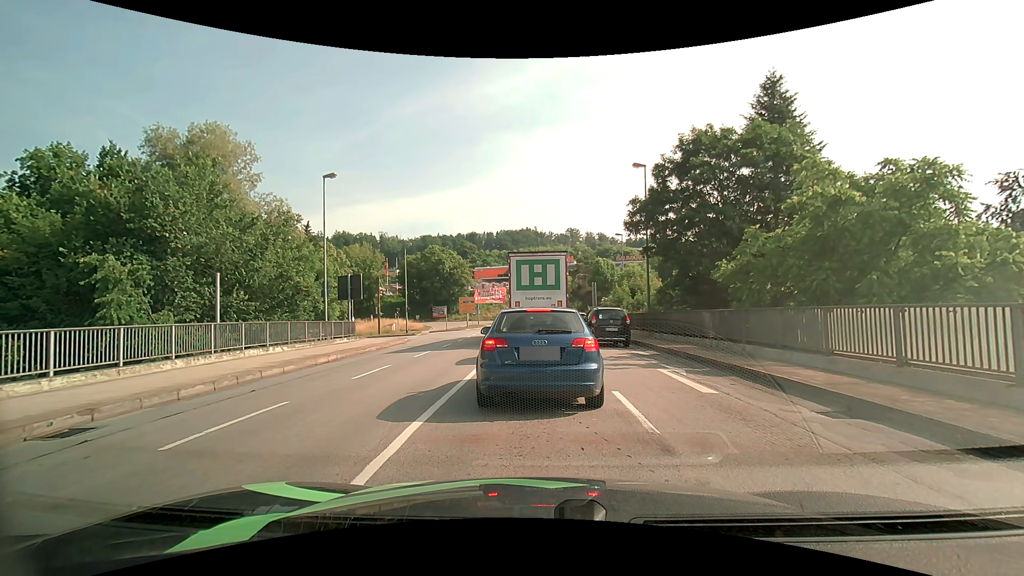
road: primary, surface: asphalt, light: Day
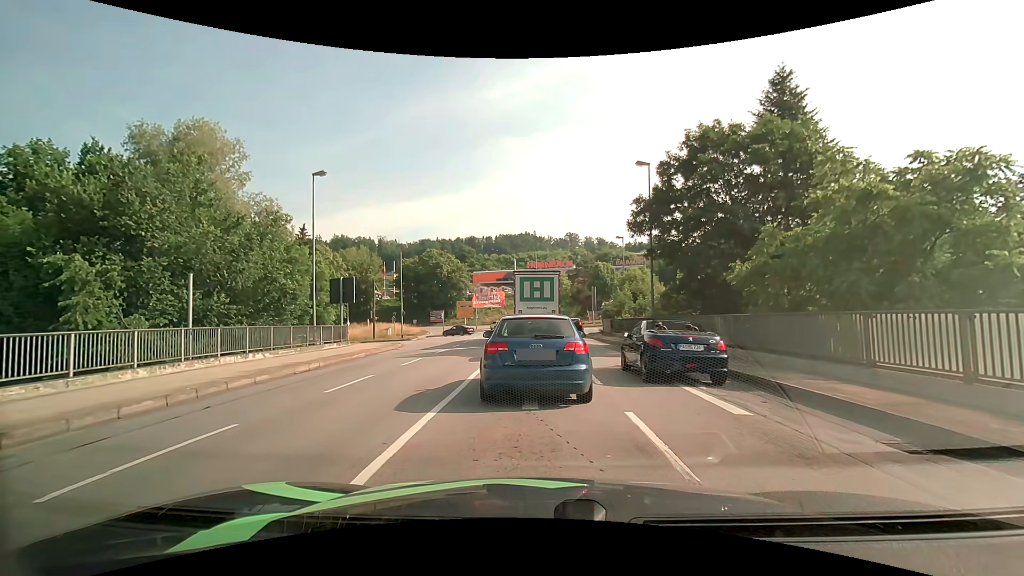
(0.0, +1.4) m; 0°
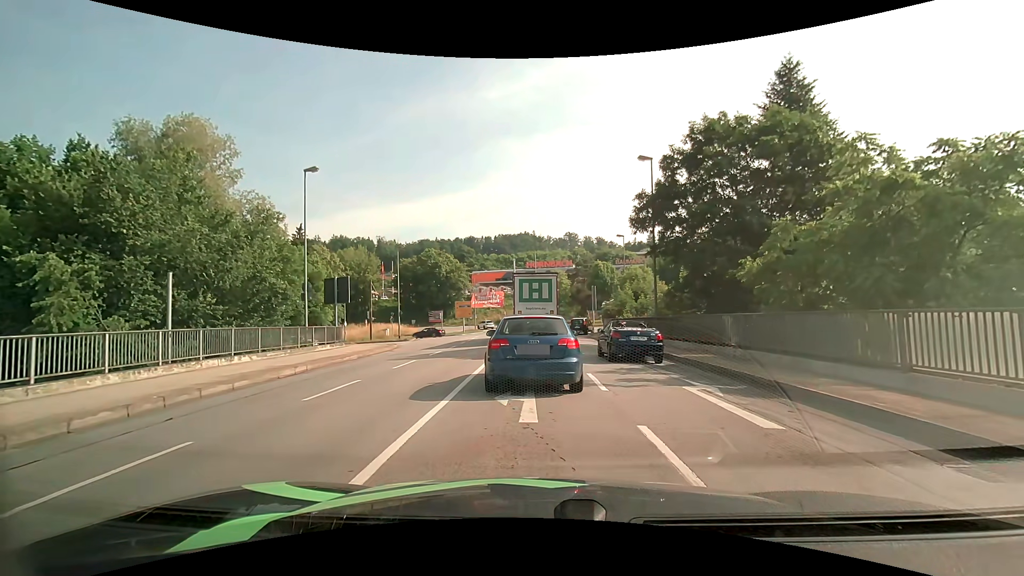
(0.0, +1.0) m; +2°
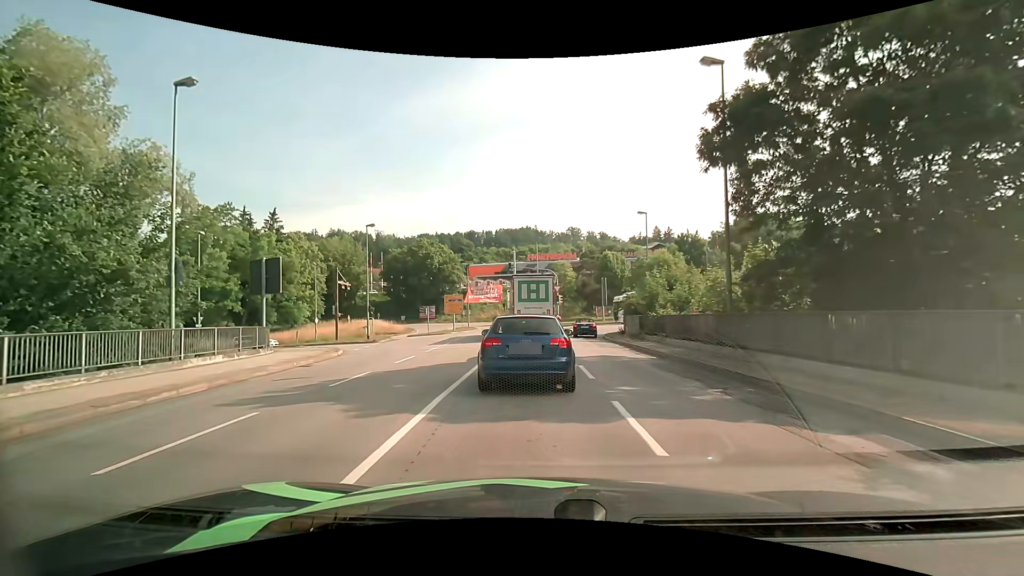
(-0.1, +10.5) m; -1°
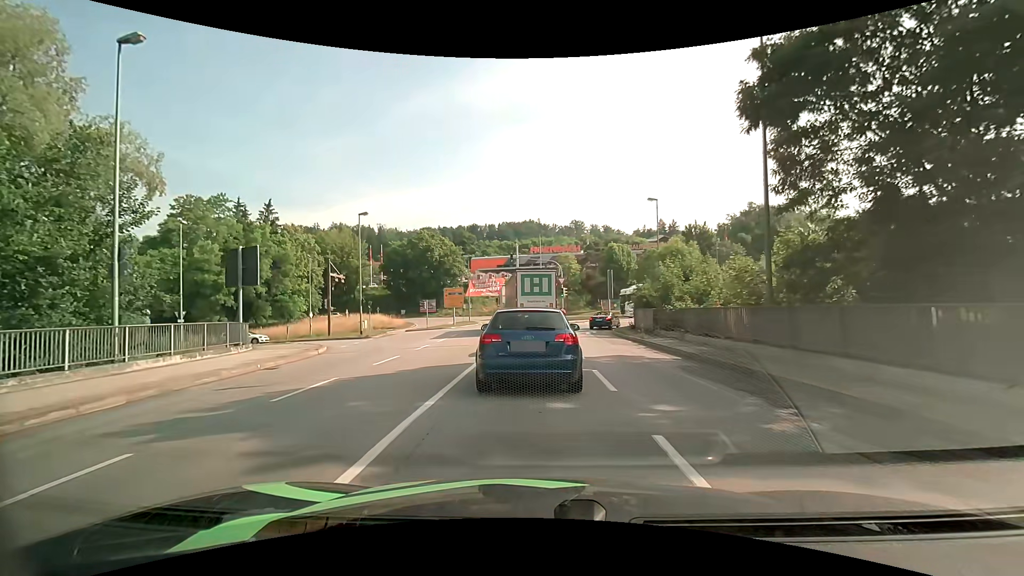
(0.0, +2.6) m; 0°
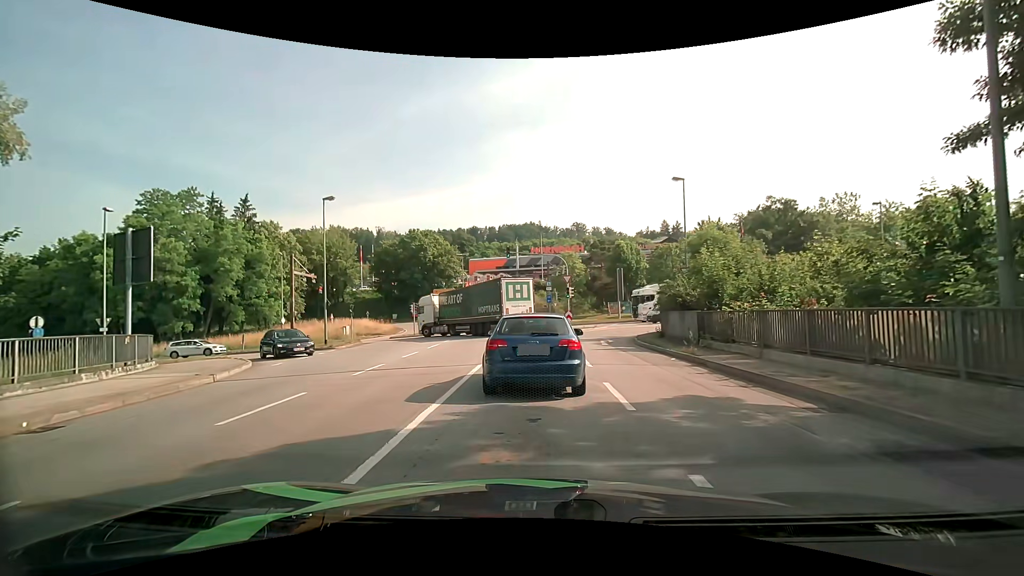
(+0.1, +6.9) m; 0°
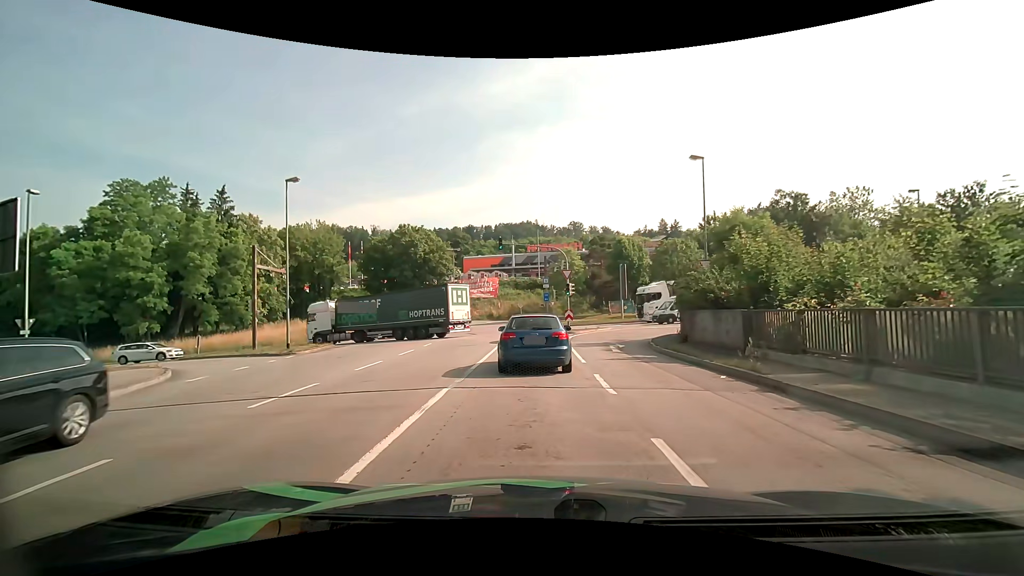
(+0.1, +4.7) m; 0°
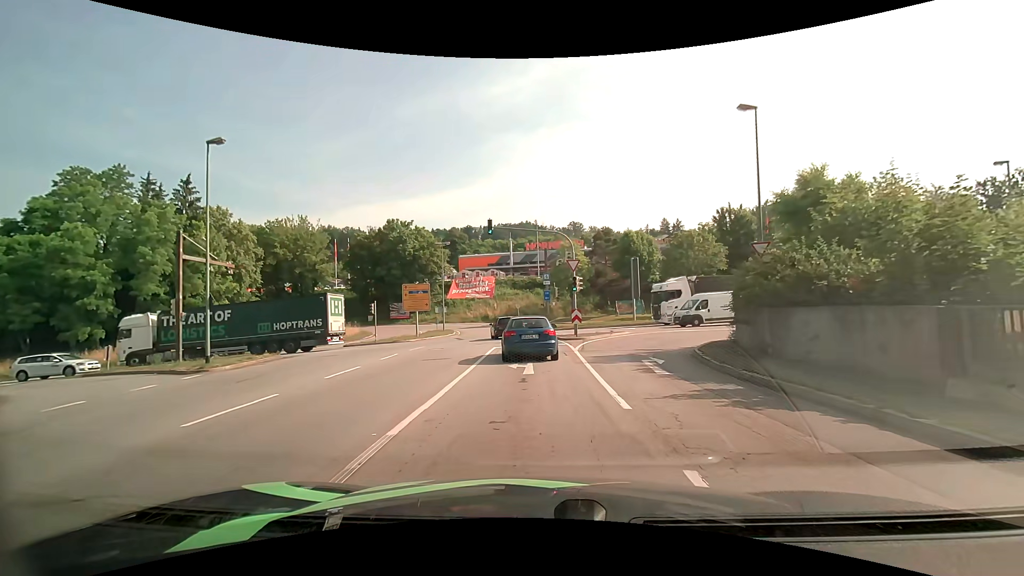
(+0.1, +7.3) m; +1°
(0, +10) (-1, +20) (-4, +29) (-12, +35) (-21, +38) (-31, +37) (-41, +36) (-51, +35) (-61, +33) (-71, +32) m
